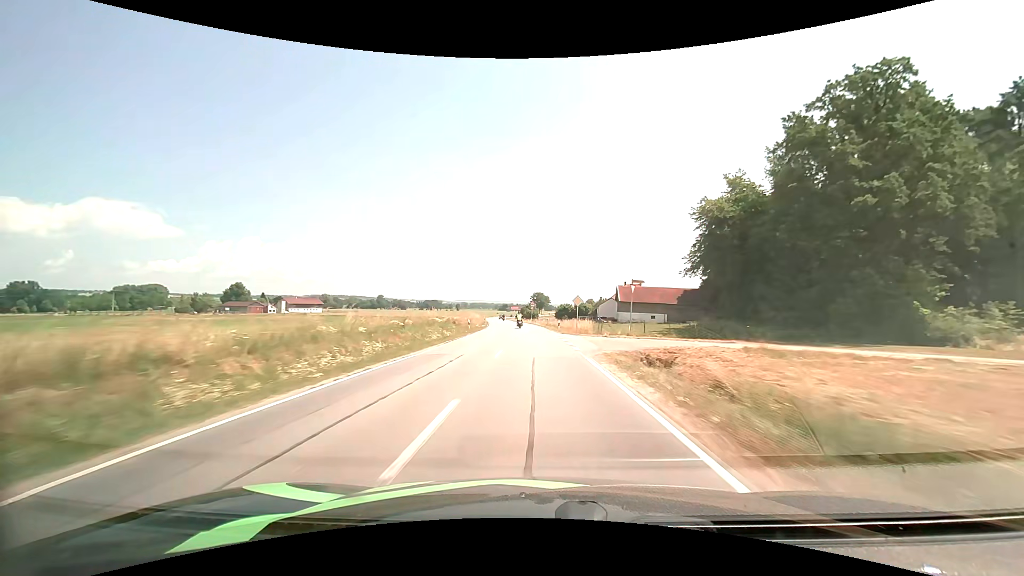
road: secondary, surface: asphalt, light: Day
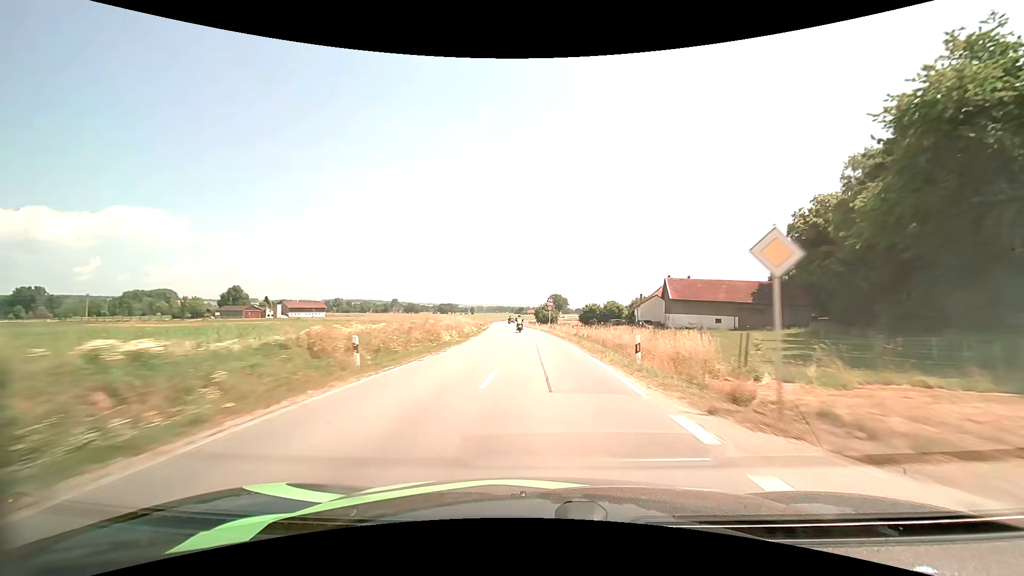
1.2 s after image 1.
(-0.5, +29.0) m; -2°
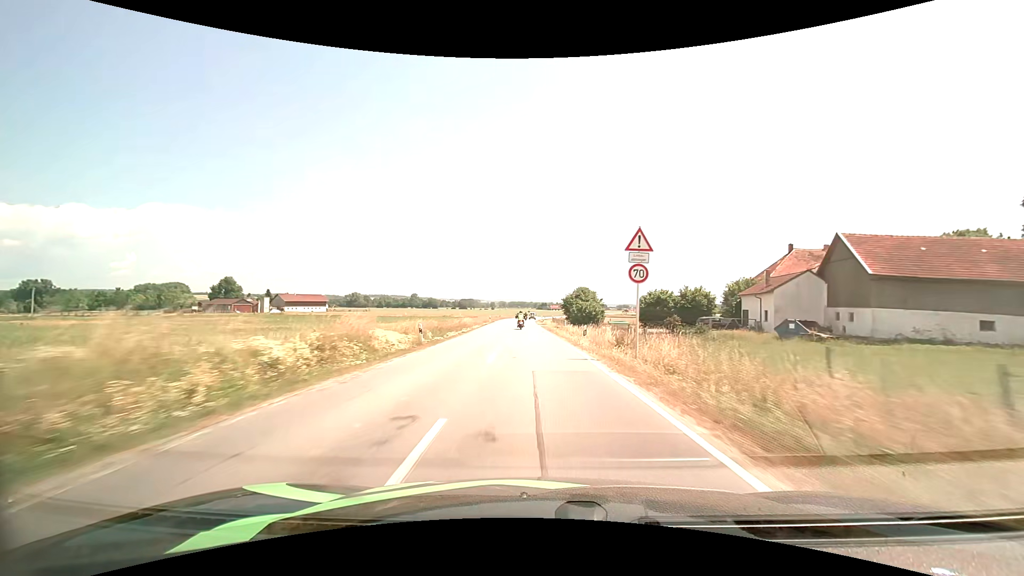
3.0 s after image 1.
(-0.9, +41.5) m; -3°
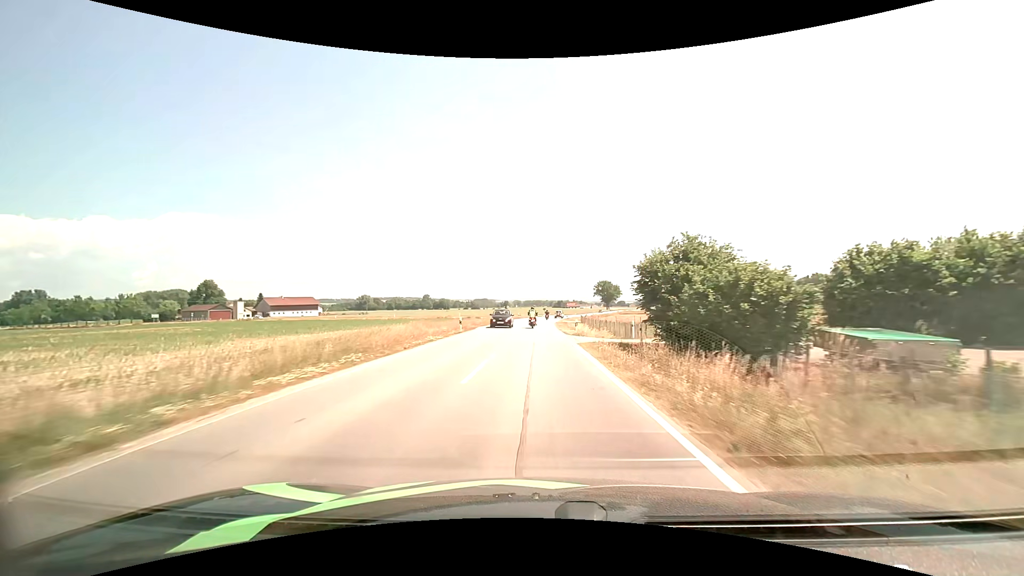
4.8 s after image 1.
(-0.7, +38.1) m; -2°
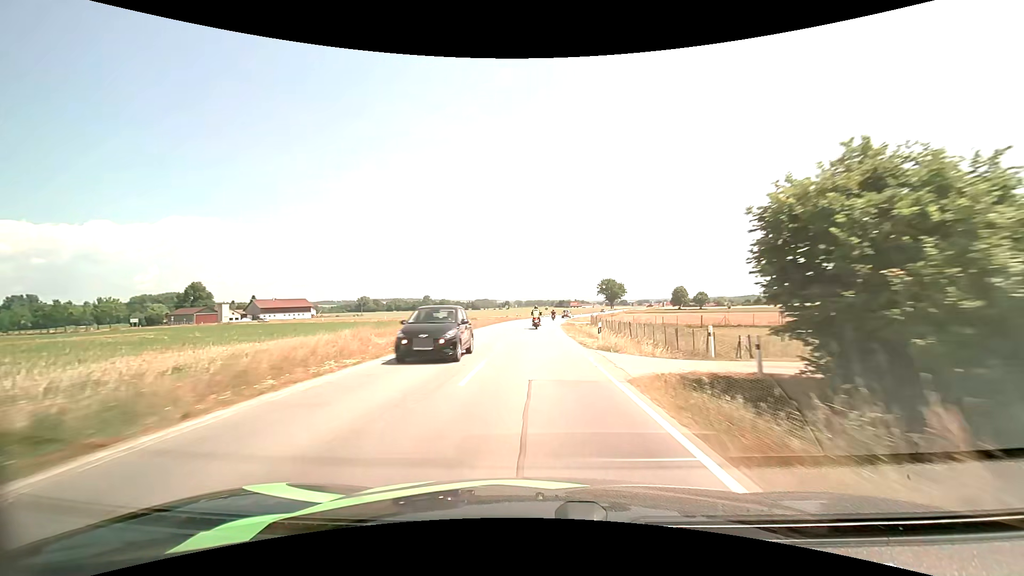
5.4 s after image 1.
(0.0, +11.8) m; 0°
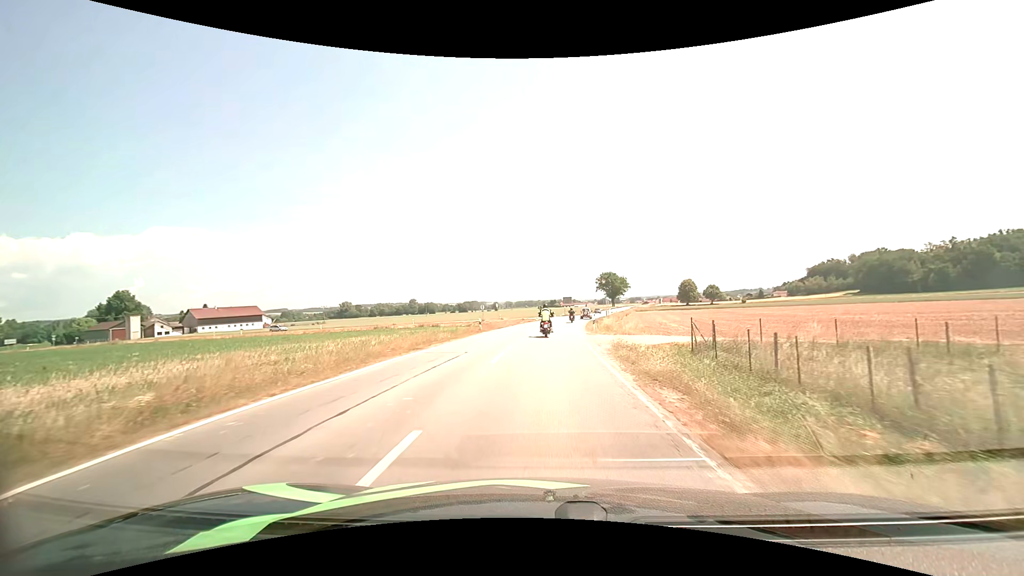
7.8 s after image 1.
(0.0, +40.5) m; +1°
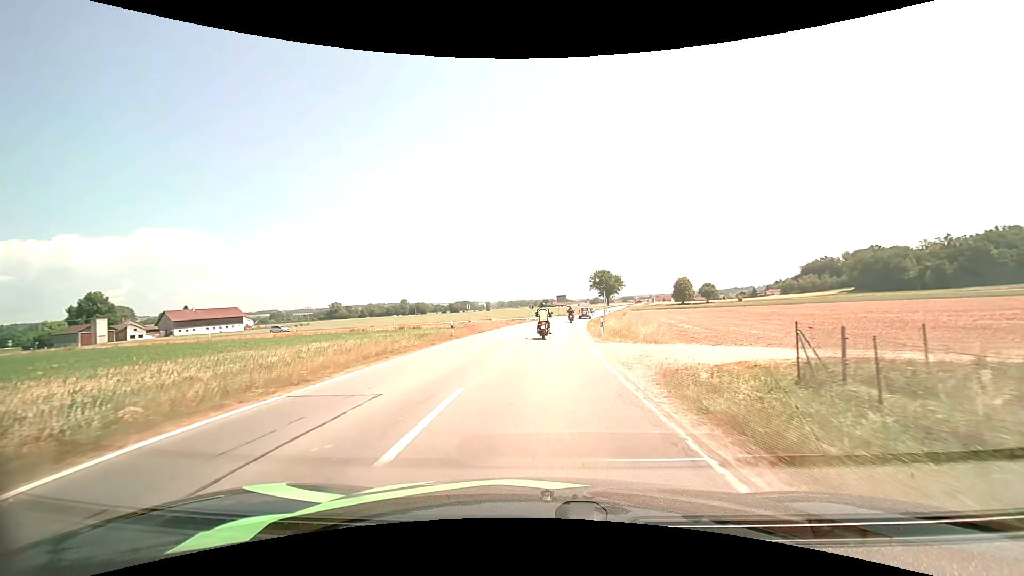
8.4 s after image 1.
(+0.1, +8.1) m; +1°
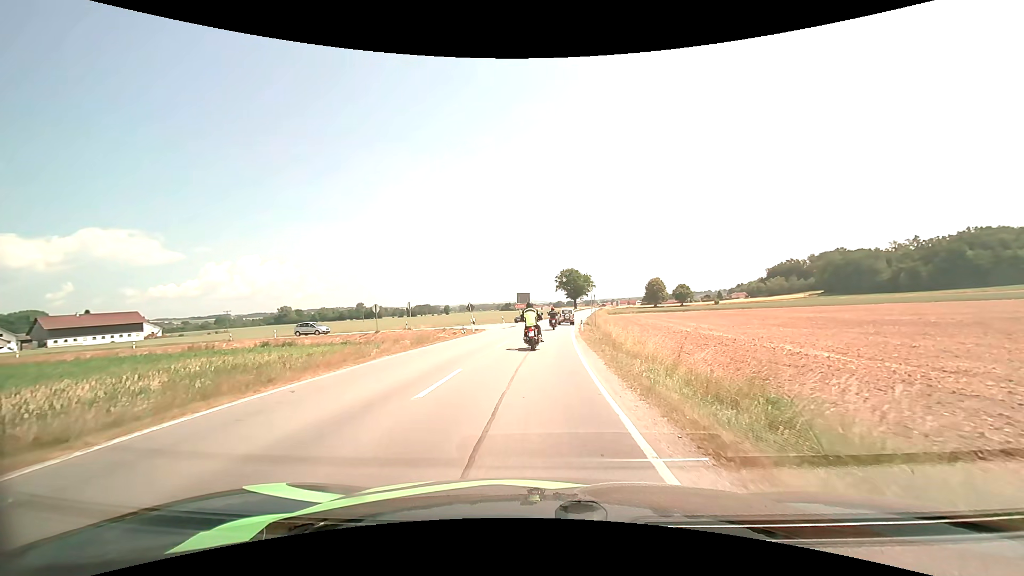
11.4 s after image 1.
(+1.3, +30.4) m; +4°
(0, +10) (0, +20) (+1, +30) (+1, +40) (+2, +50) (+3, +60) (+4, +70) (+5, +80) (+6, +90) (+7, +100) m
